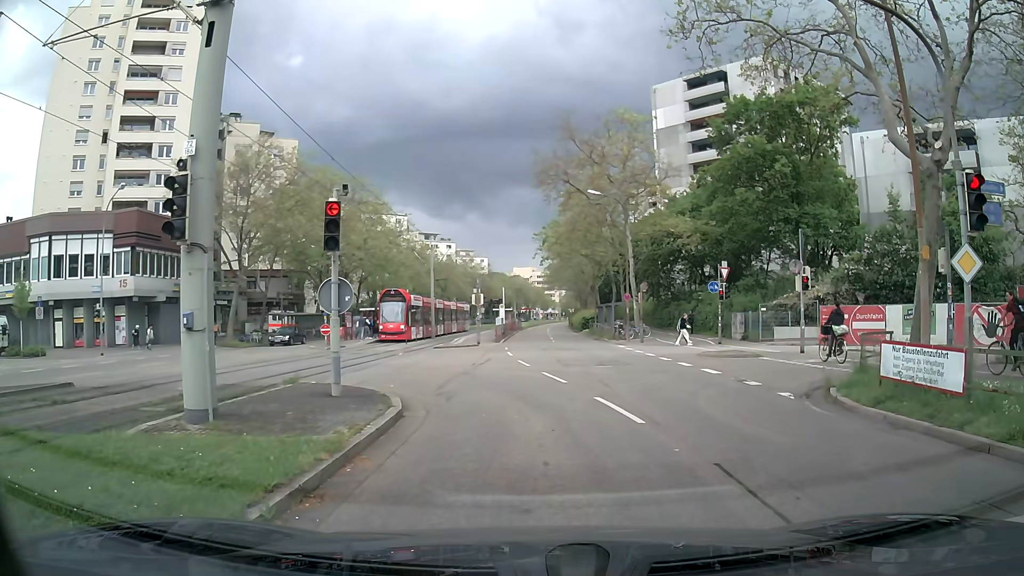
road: tertiary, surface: asphalt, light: Day
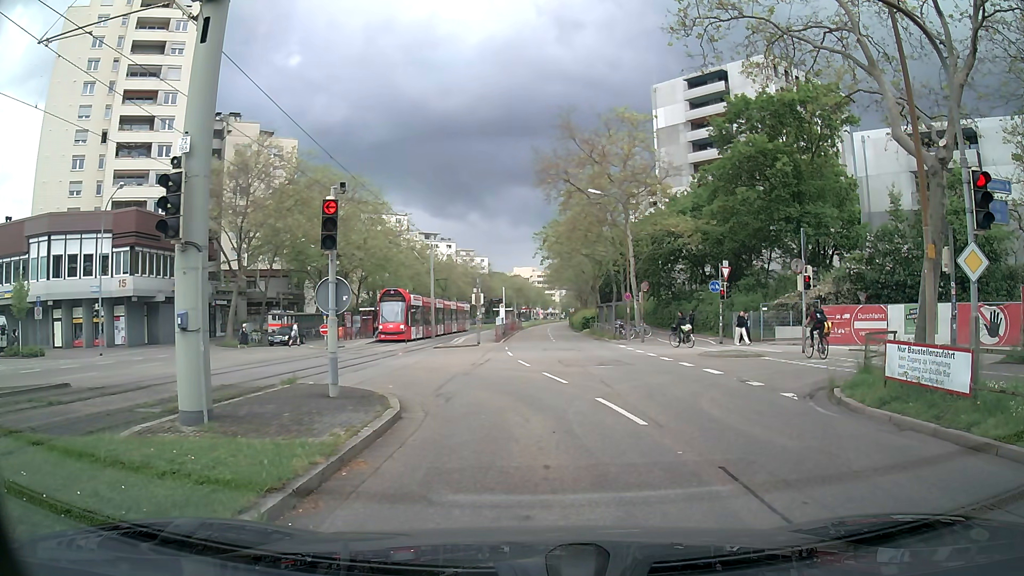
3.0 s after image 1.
(0.0, +0.3) m; 0°
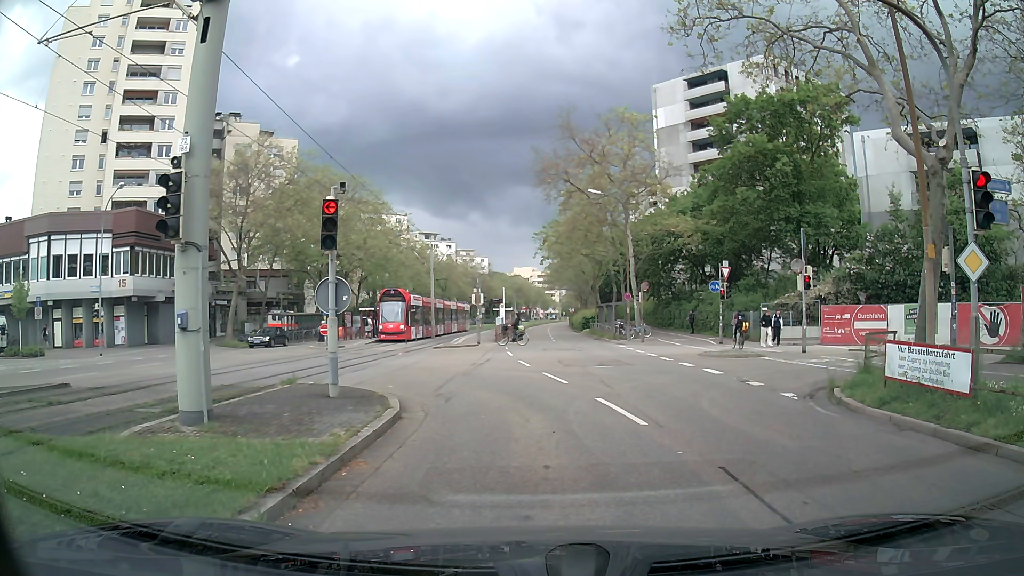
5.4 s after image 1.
(0.0, 0.0) m; 0°
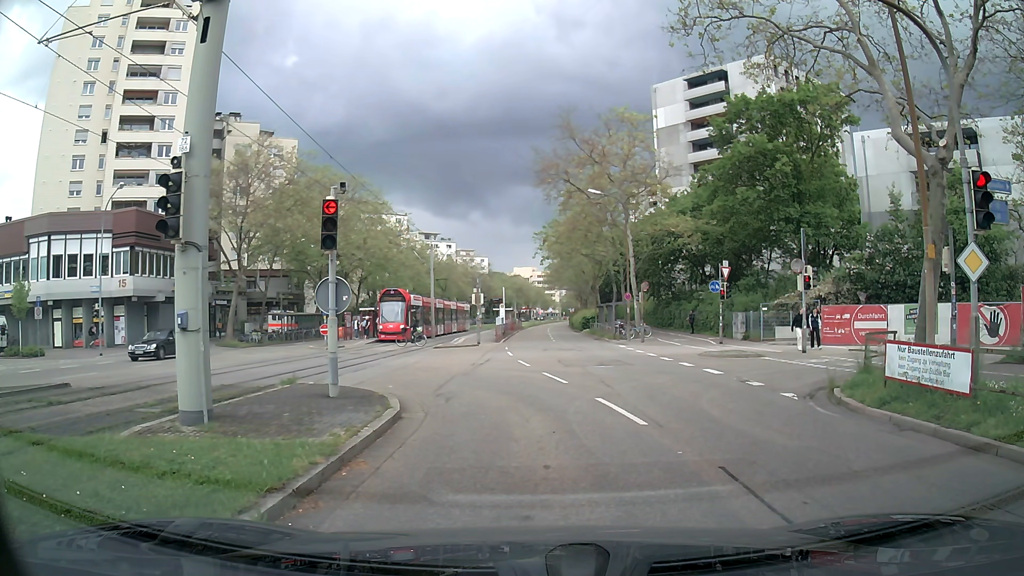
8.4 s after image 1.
(0.0, 0.0) m; 0°
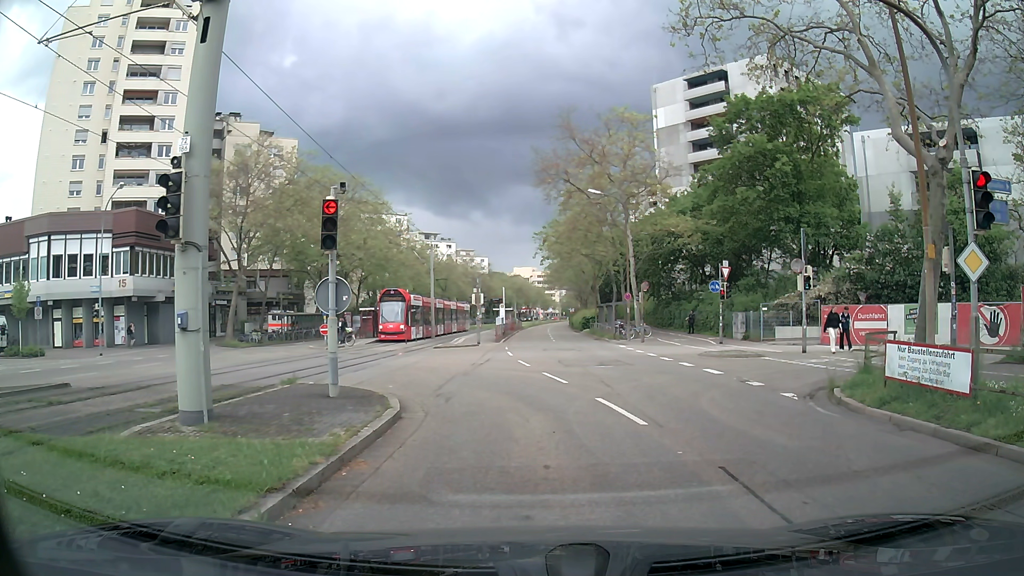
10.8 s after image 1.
(0.0, 0.0) m; 0°
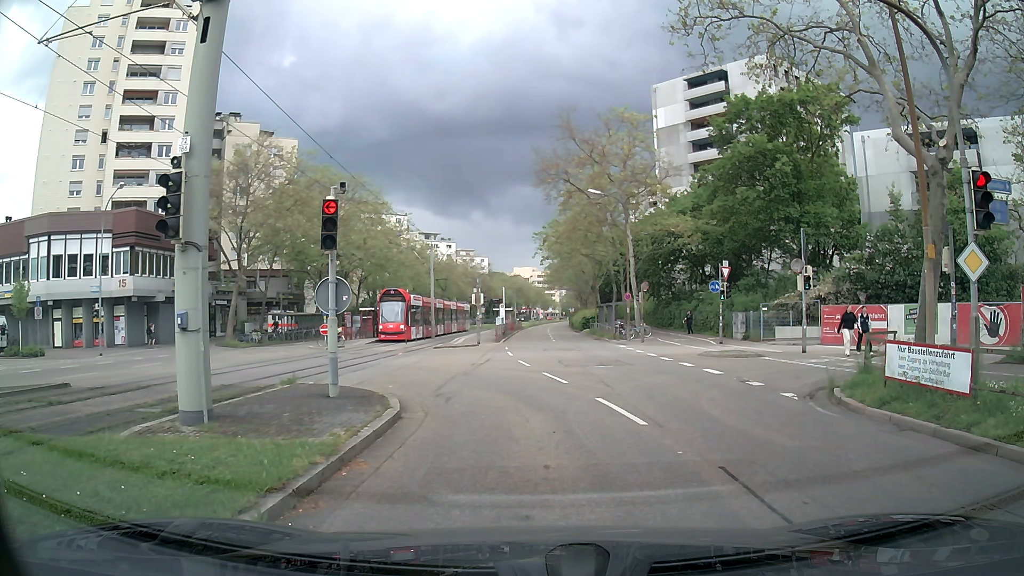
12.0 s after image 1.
(0.0, 0.0) m; 0°
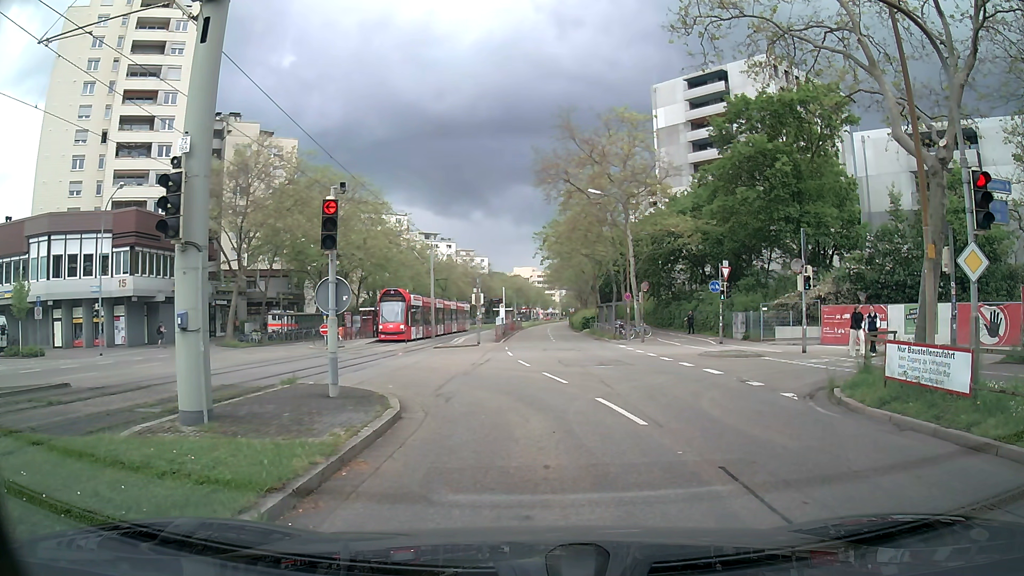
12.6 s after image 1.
(0.0, 0.0) m; 0°
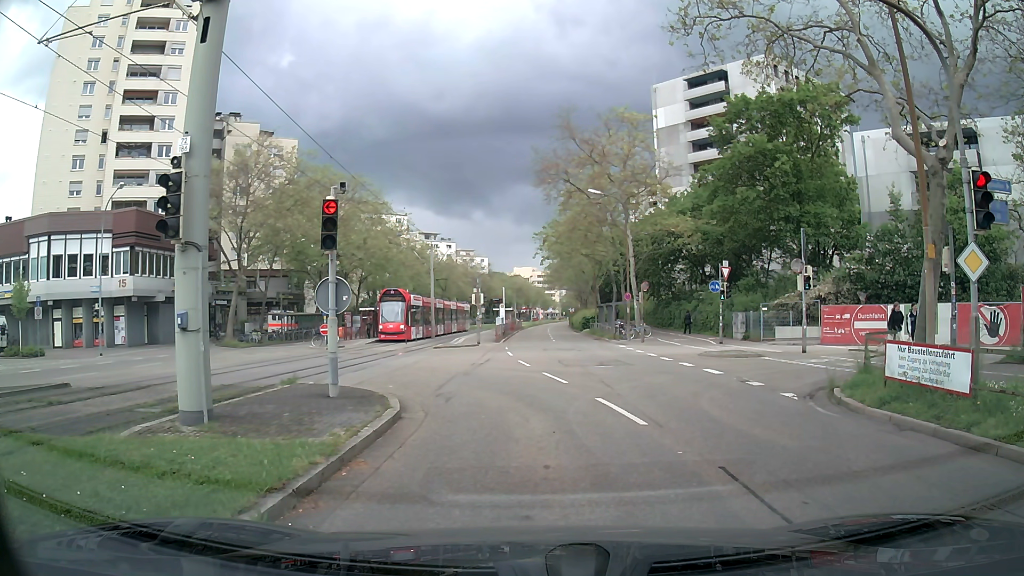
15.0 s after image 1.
(0.0, 0.0) m; 0°
